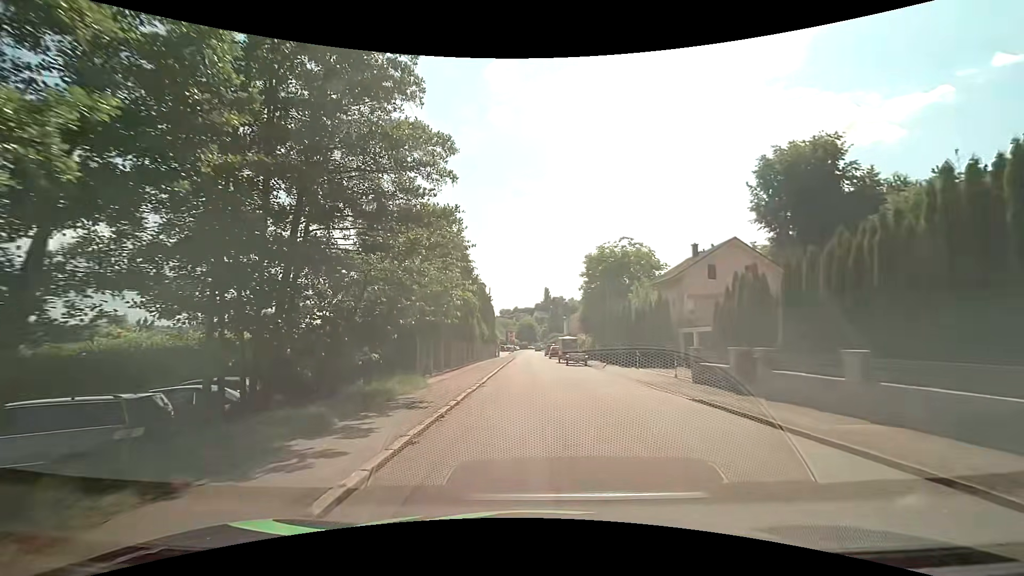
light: Day
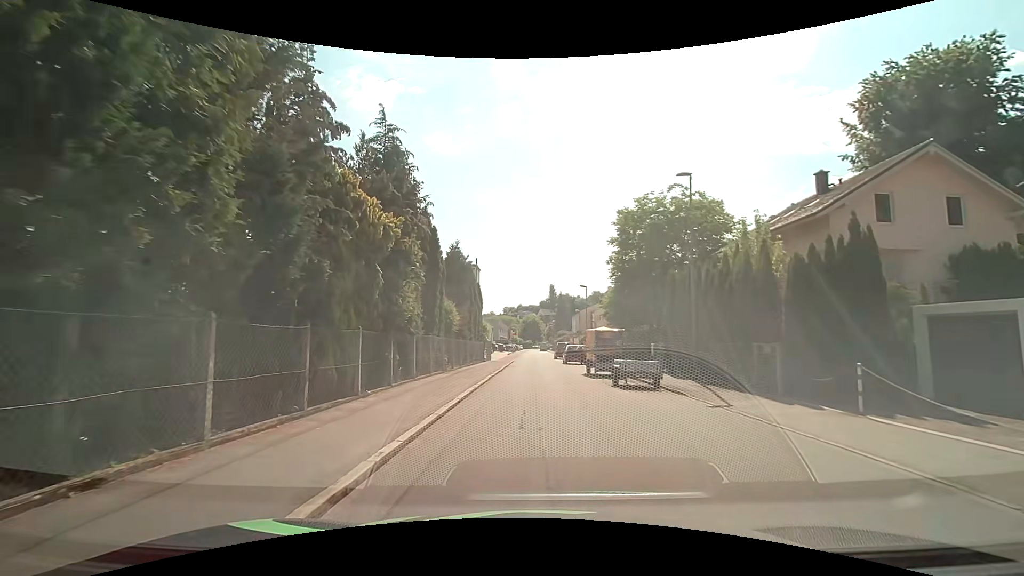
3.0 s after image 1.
(-0.3, +19.7) m; 0°
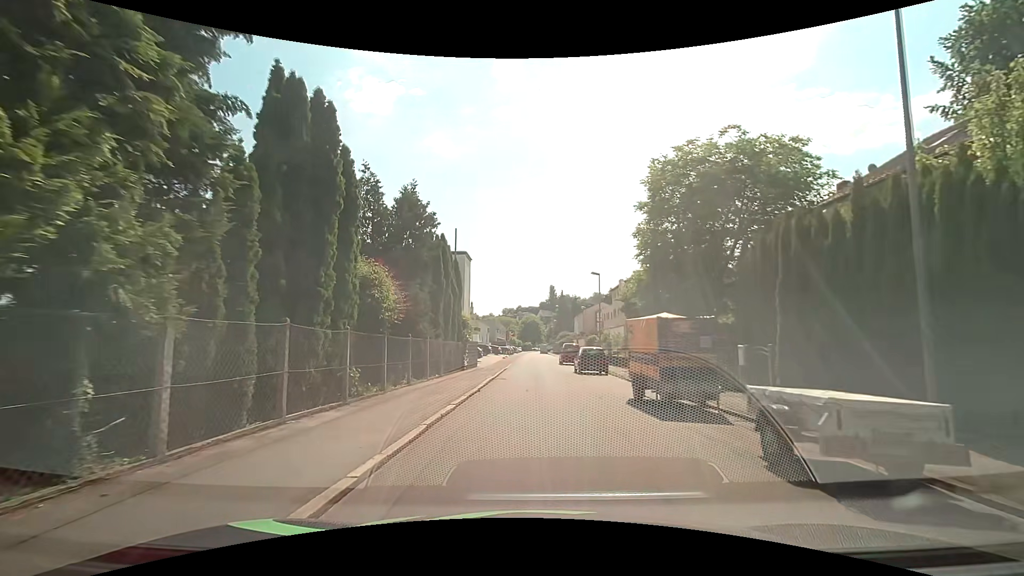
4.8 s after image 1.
(-0.1, +11.4) m; 0°
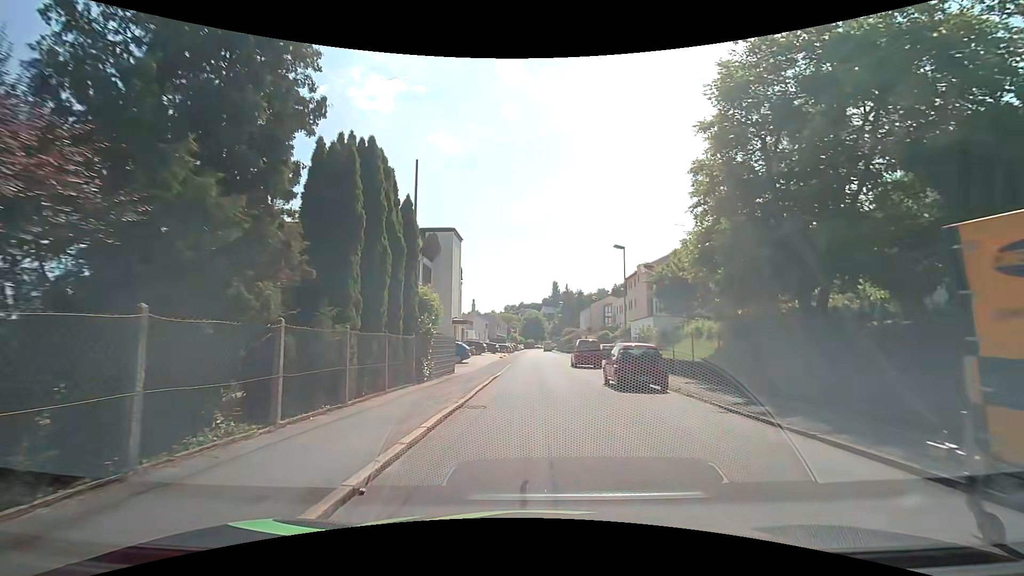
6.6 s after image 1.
(-0.1, +11.2) m; 0°
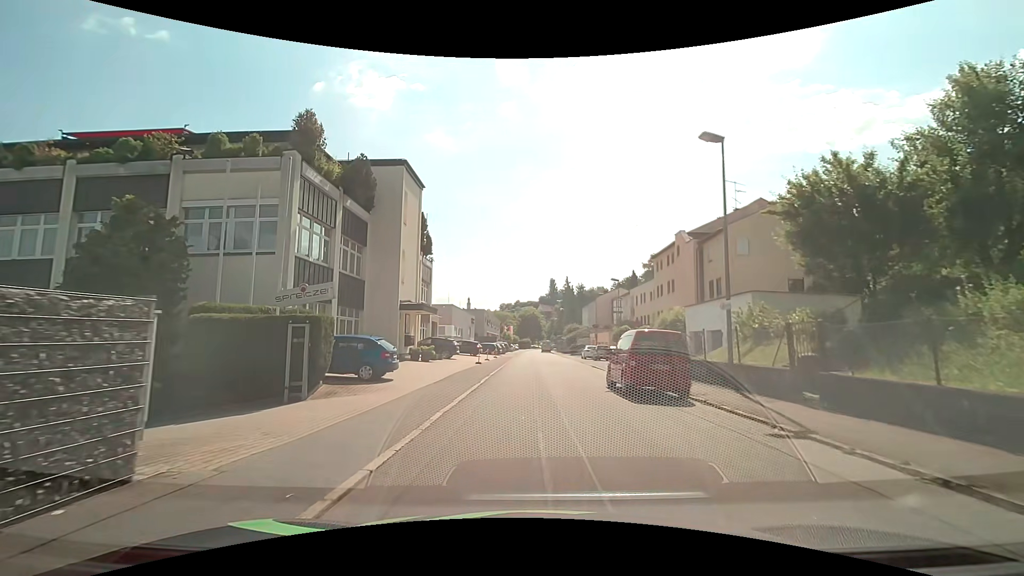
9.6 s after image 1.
(-0.1, +18.5) m; 0°
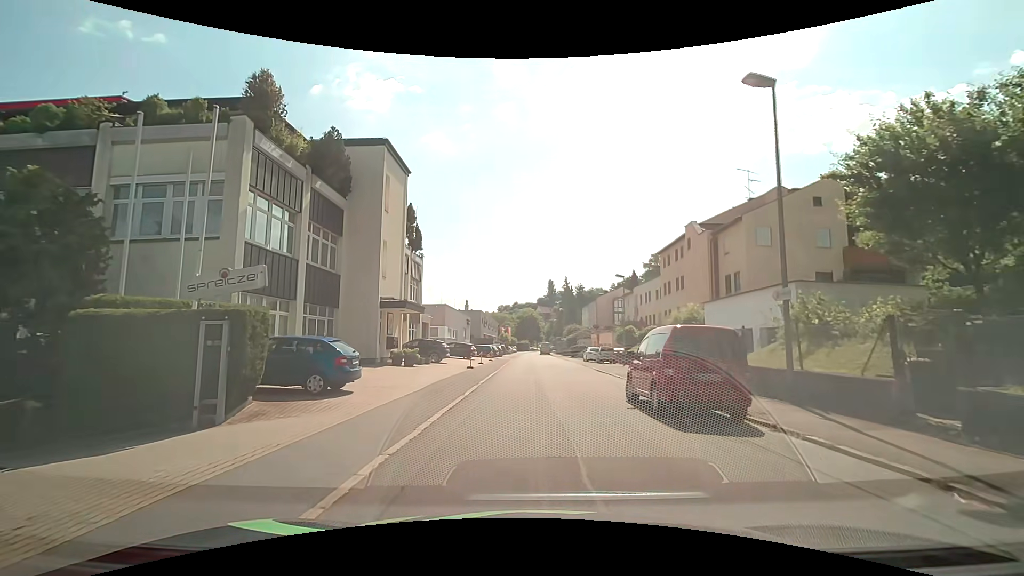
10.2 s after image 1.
(0.0, +3.7) m; -1°
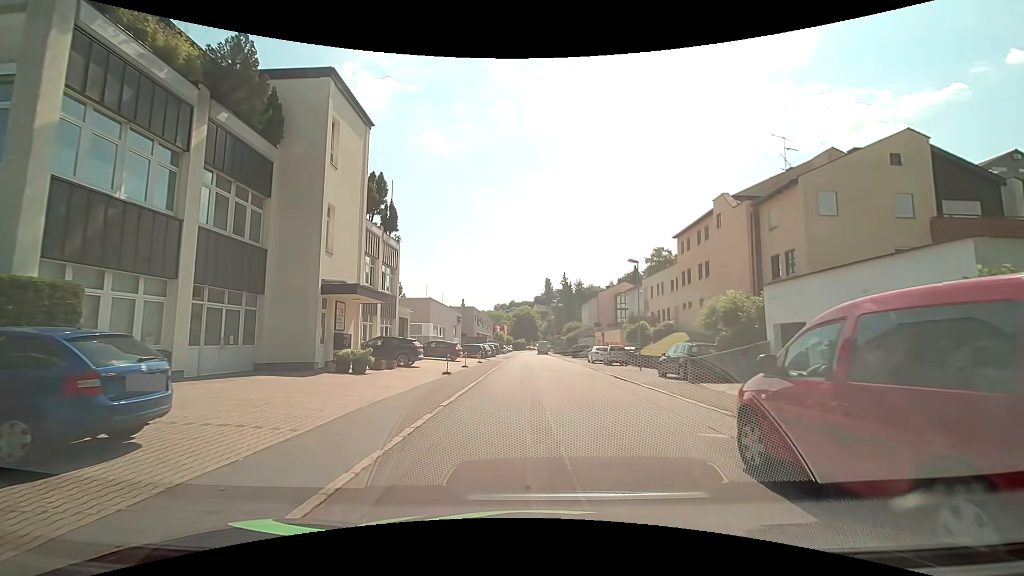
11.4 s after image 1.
(+0.1, +7.3) m; 0°
